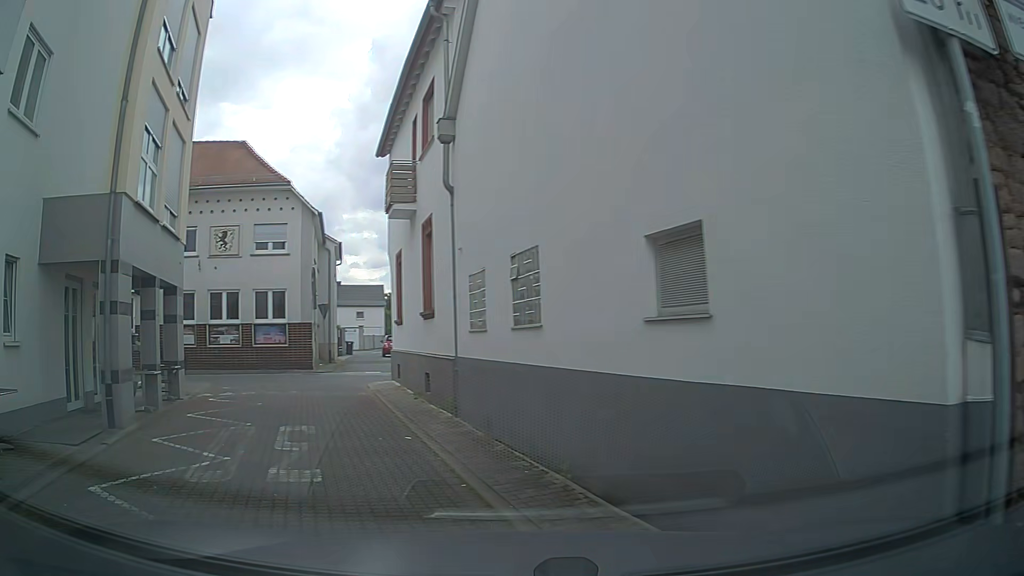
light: Day
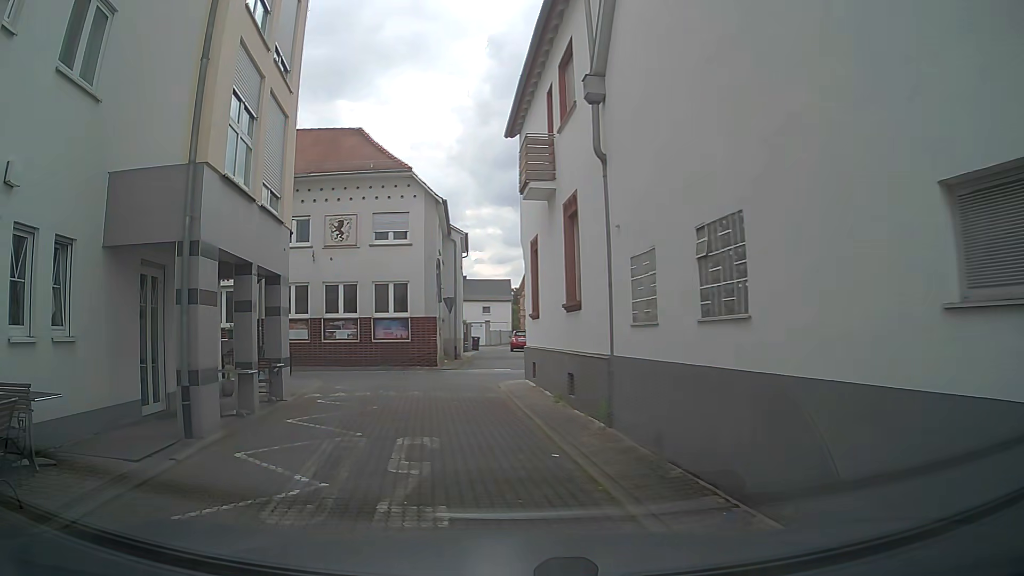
(-0.2, +1.7) m; -9°
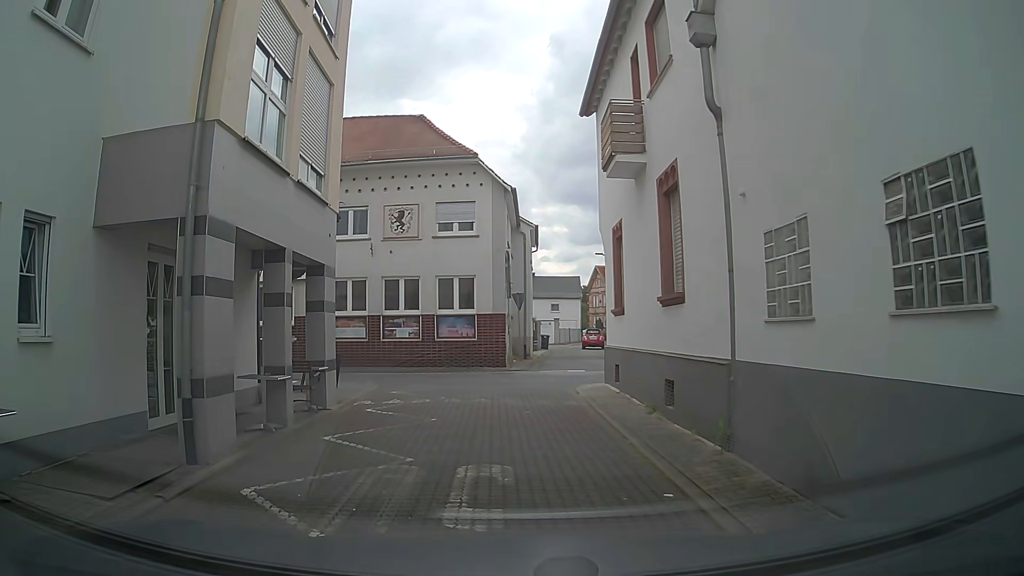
(-0.2, +2.0) m; -6°
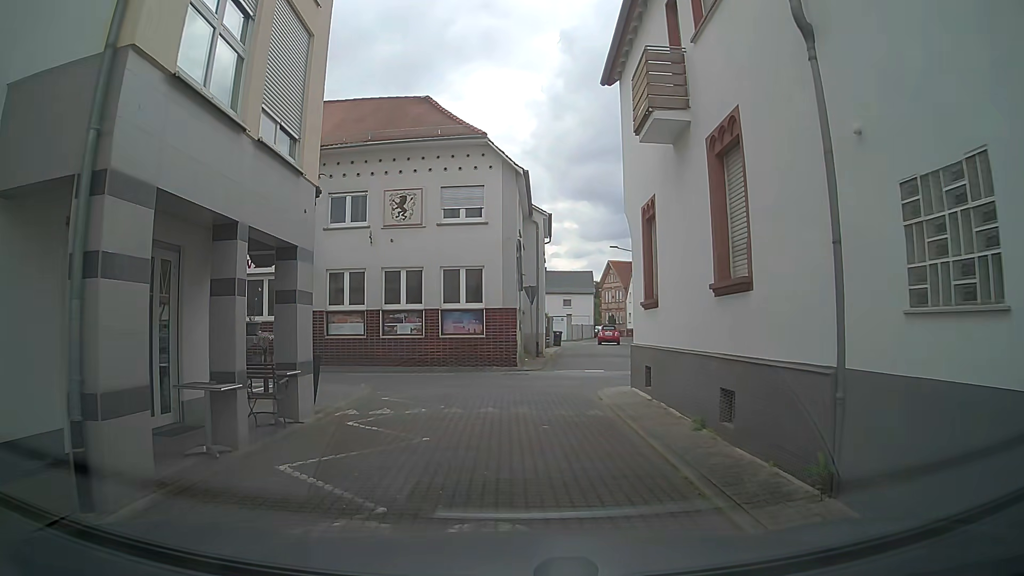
(-0.1, +2.2) m; -3°
